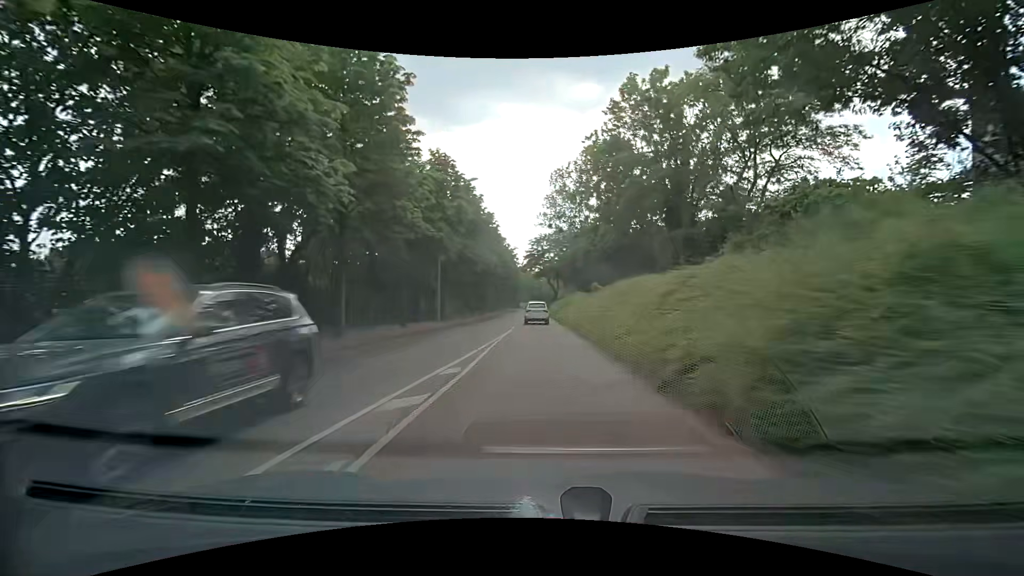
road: tertiary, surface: asphalt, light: Day
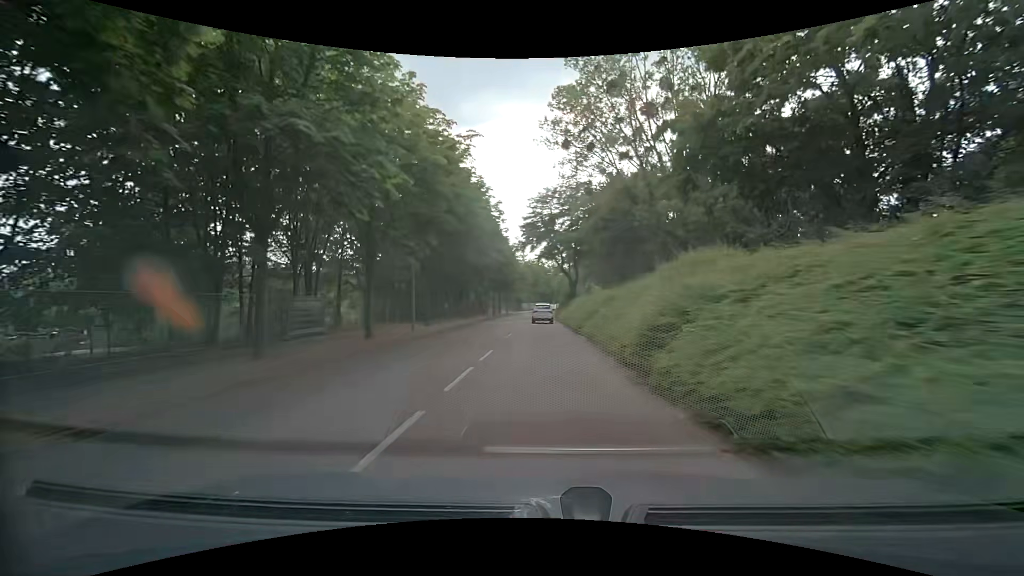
(-0.2, +38.7) m; -1°
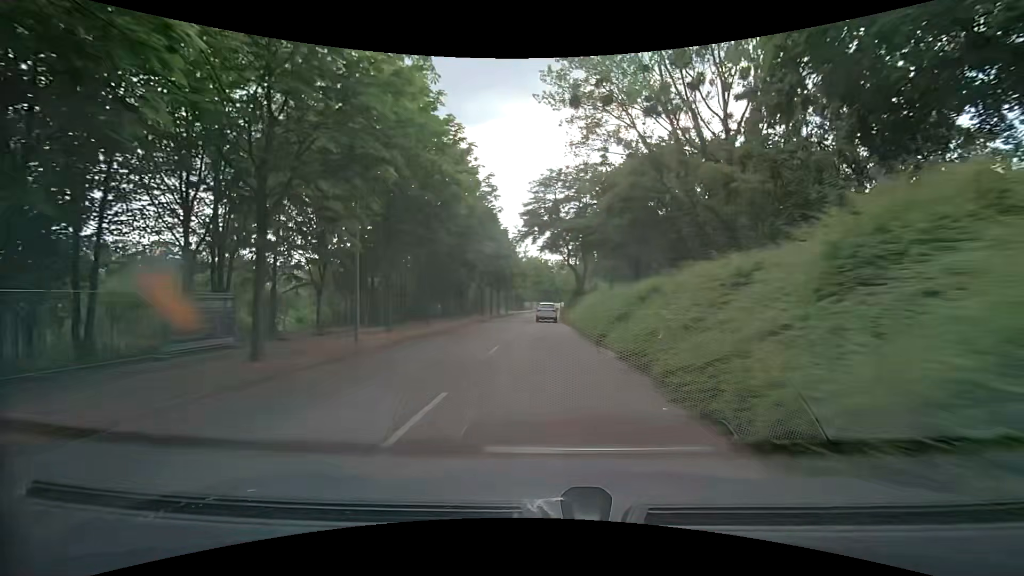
(0.0, +7.7) m; 0°
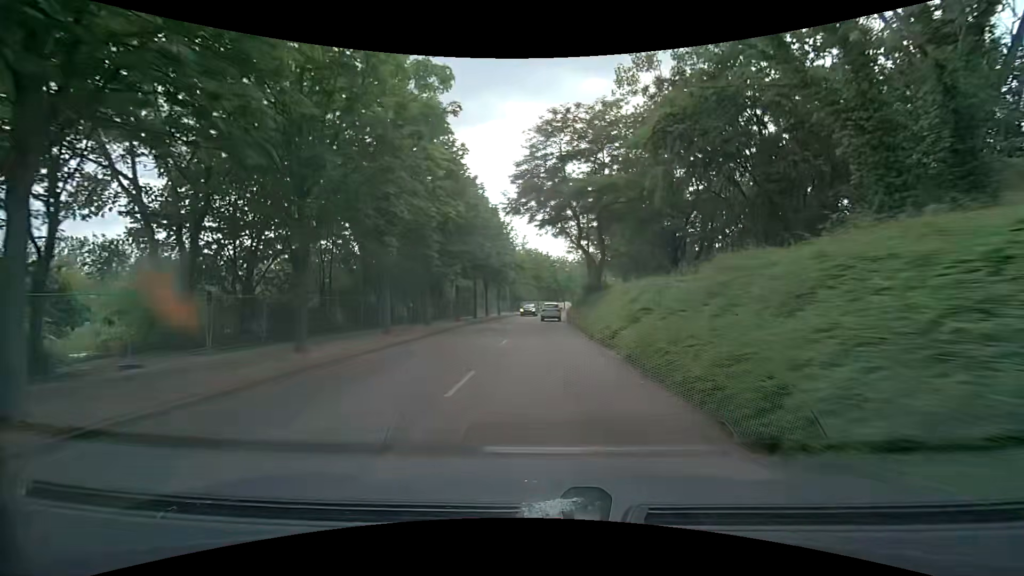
(-0.1, +15.3) m; -1°
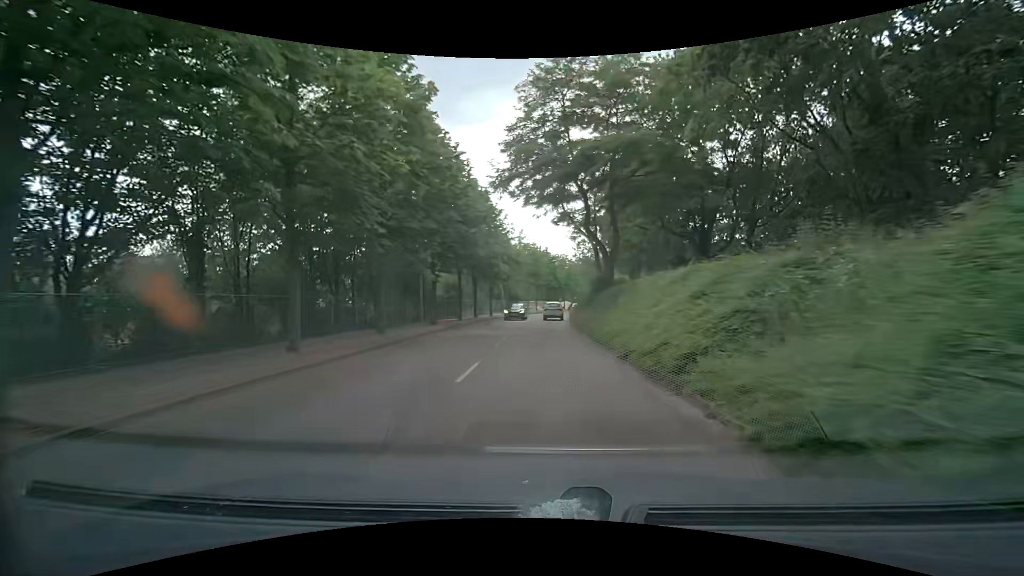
(+0.1, +7.6) m; +1°
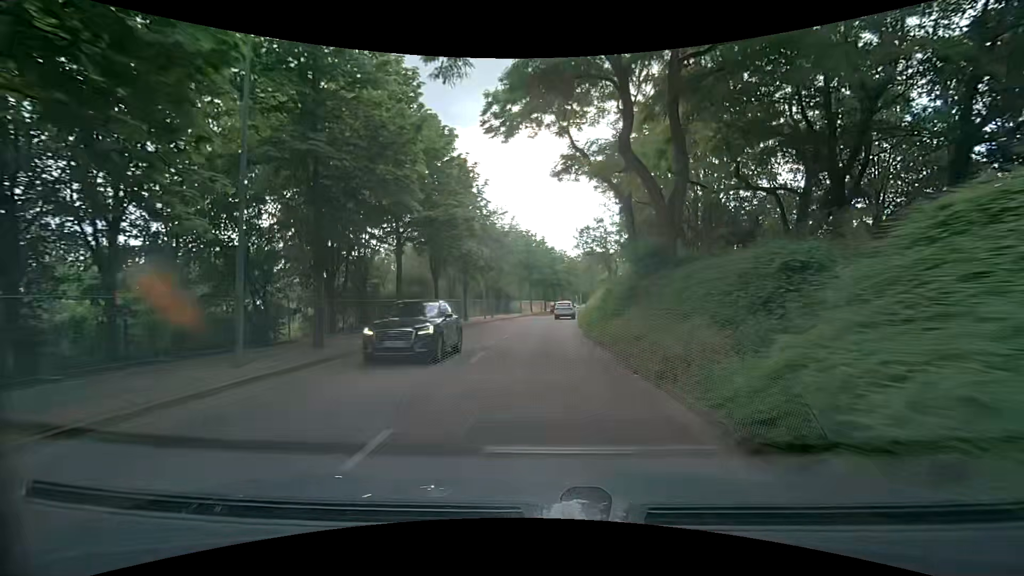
(0.0, +15.2) m; -1°
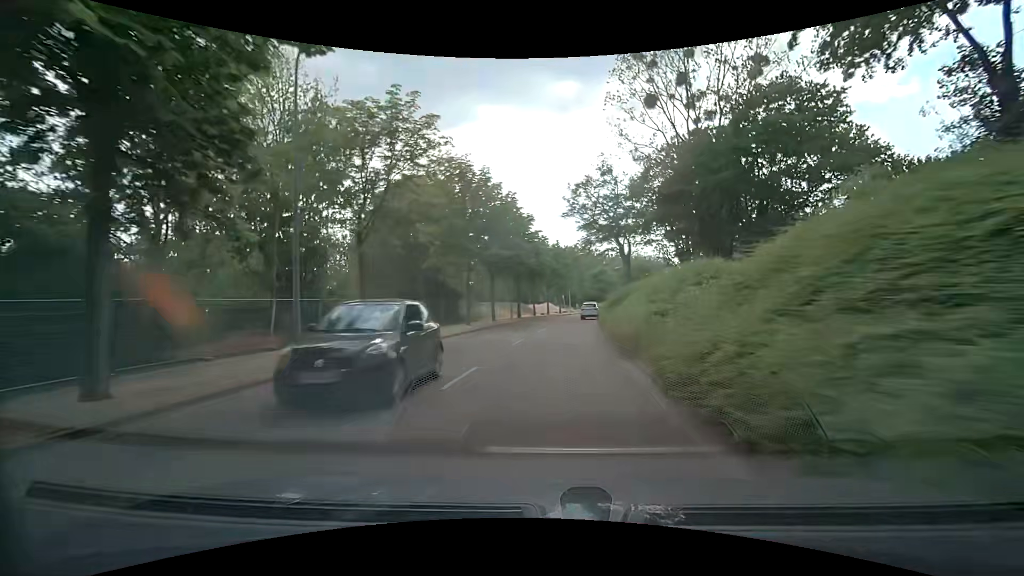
(+0.9, +30.1) m; +2°
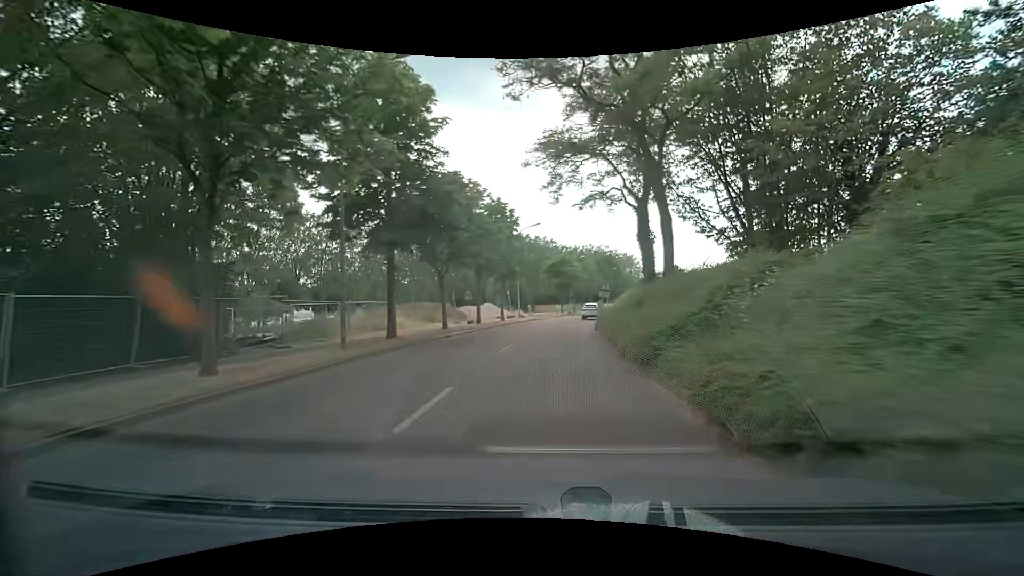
(+1.8, +29.4) m; +7°
(0, +10) (+1, +20) (+1, +30) (+2, +40) (+4, +50) (+5, +60) (+7, +69) (+10, +79) (+12, +89) (+15, +98) m
